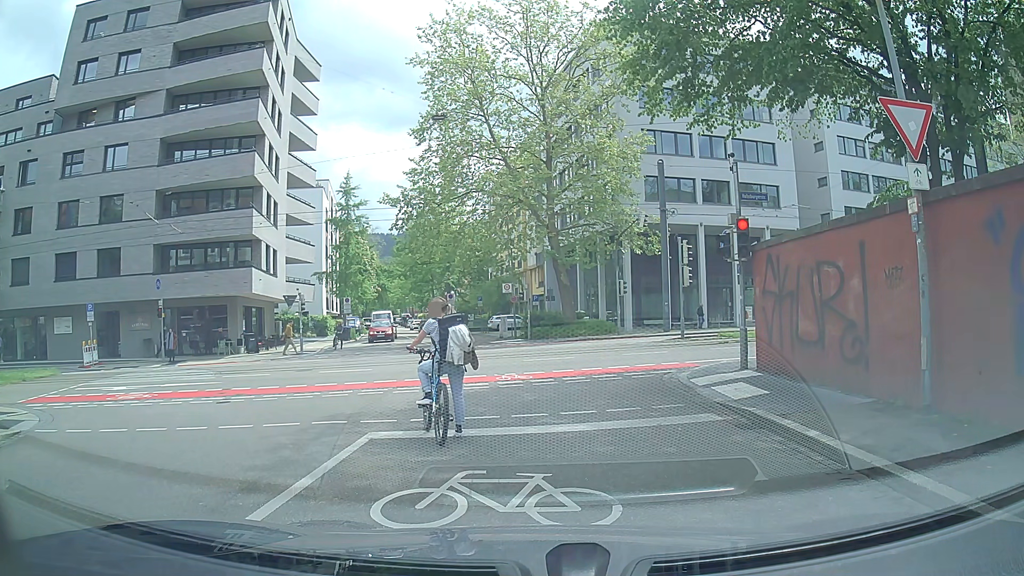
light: Day
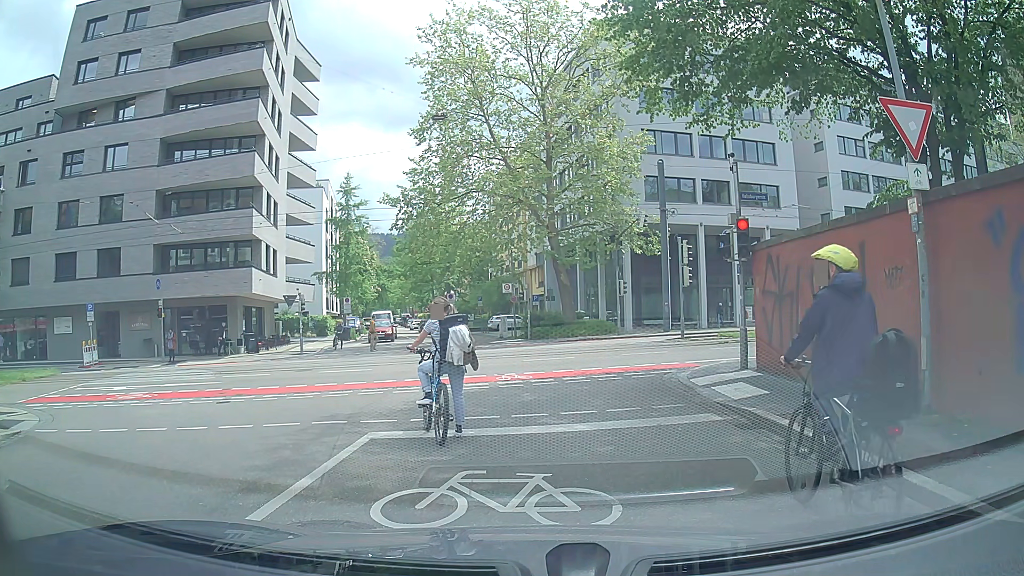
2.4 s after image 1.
(0.0, 0.0) m; 0°
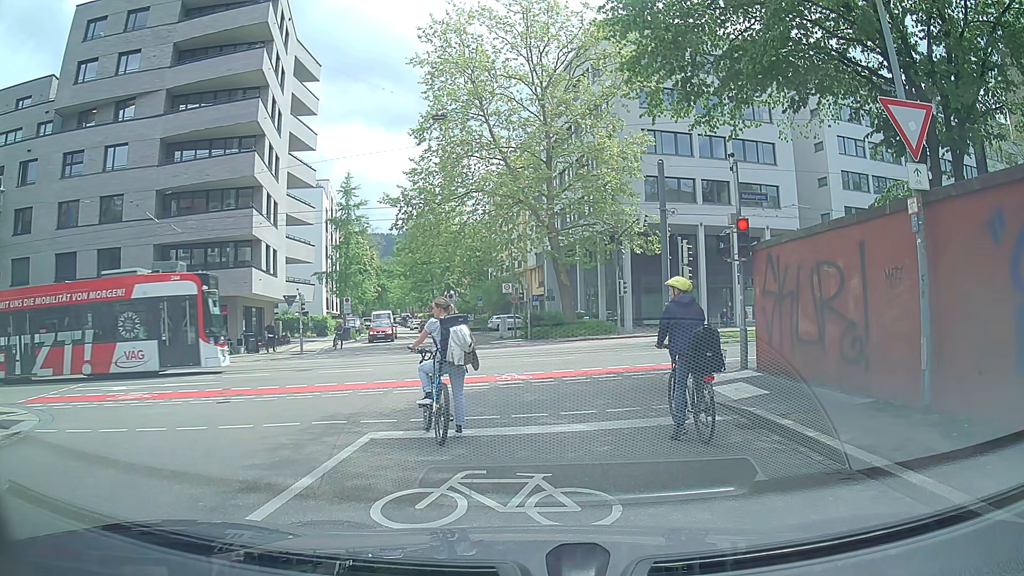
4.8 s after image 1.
(0.0, 0.0) m; 0°
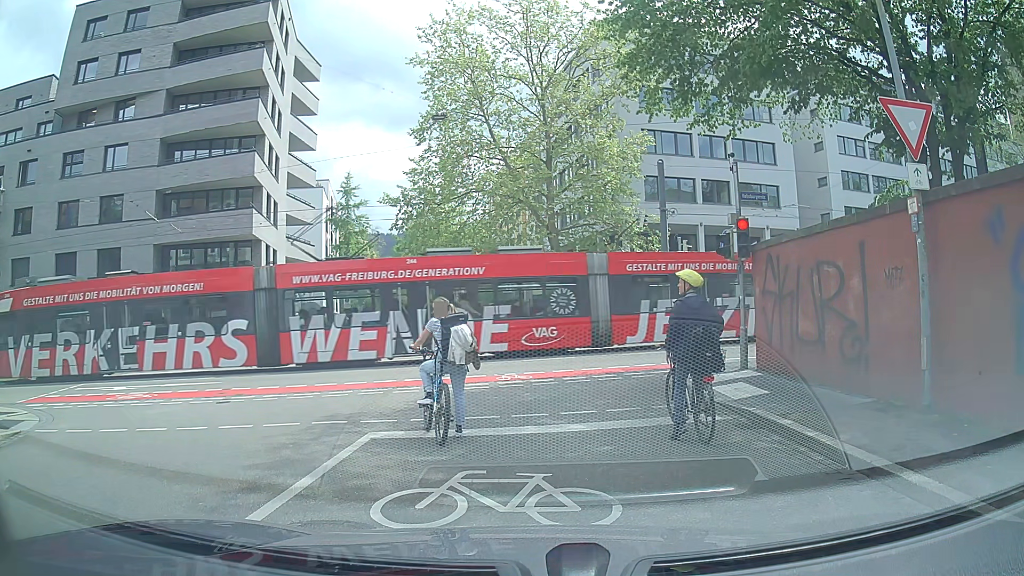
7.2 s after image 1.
(0.0, 0.0) m; 0°
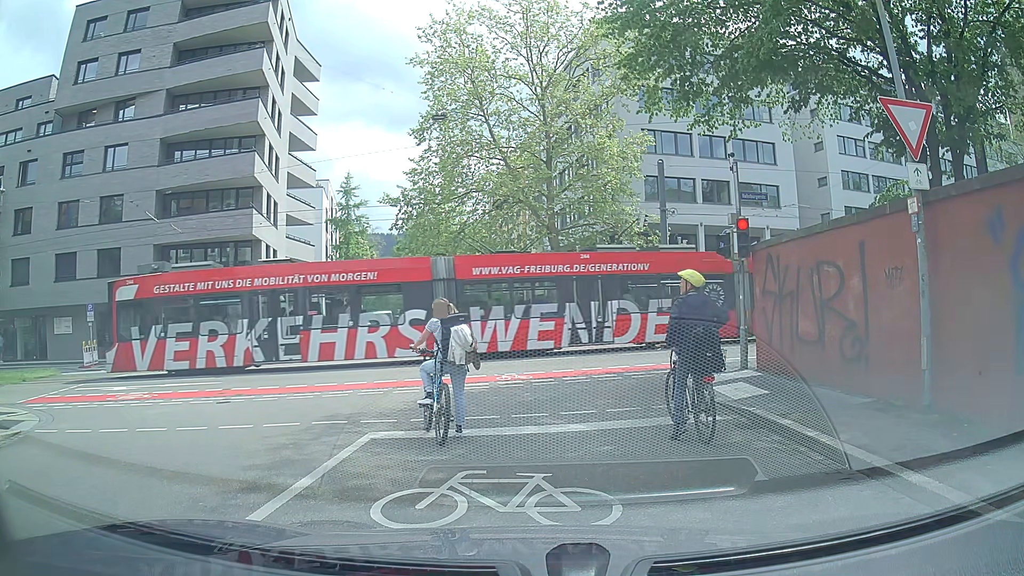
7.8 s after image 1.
(0.0, 0.0) m; 0°
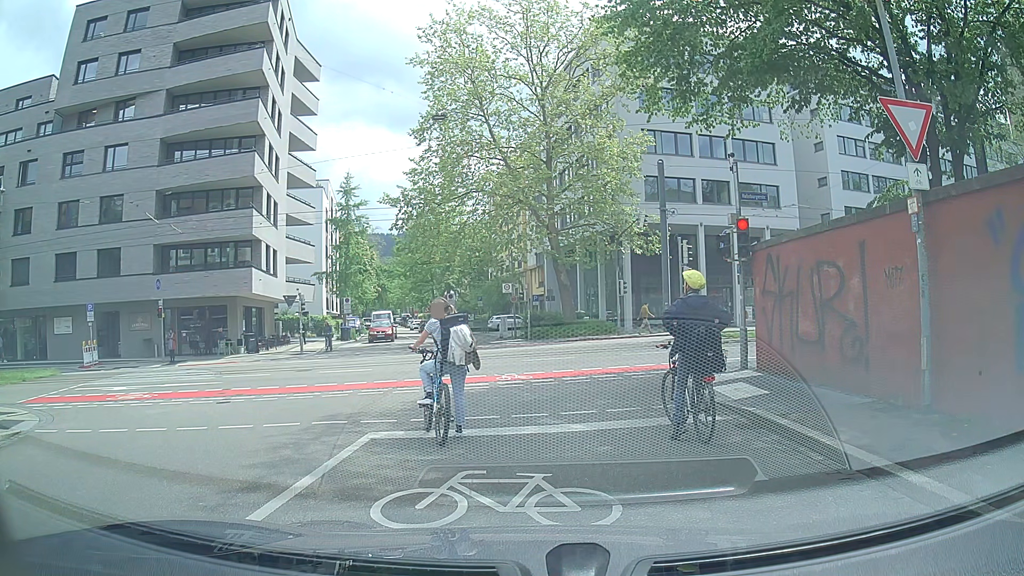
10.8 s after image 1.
(0.0, 0.0) m; 0°
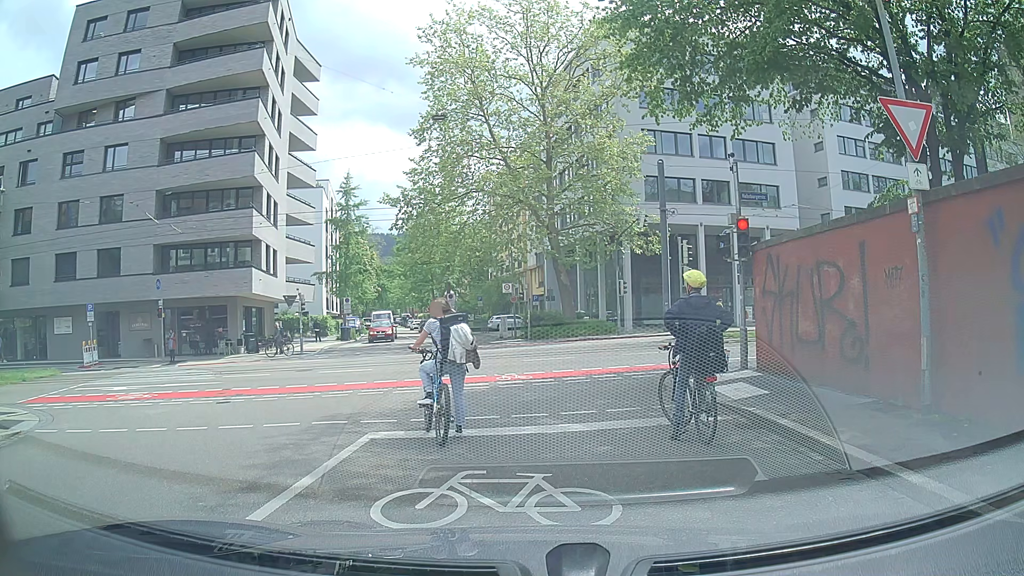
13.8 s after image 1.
(0.0, 0.0) m; 0°
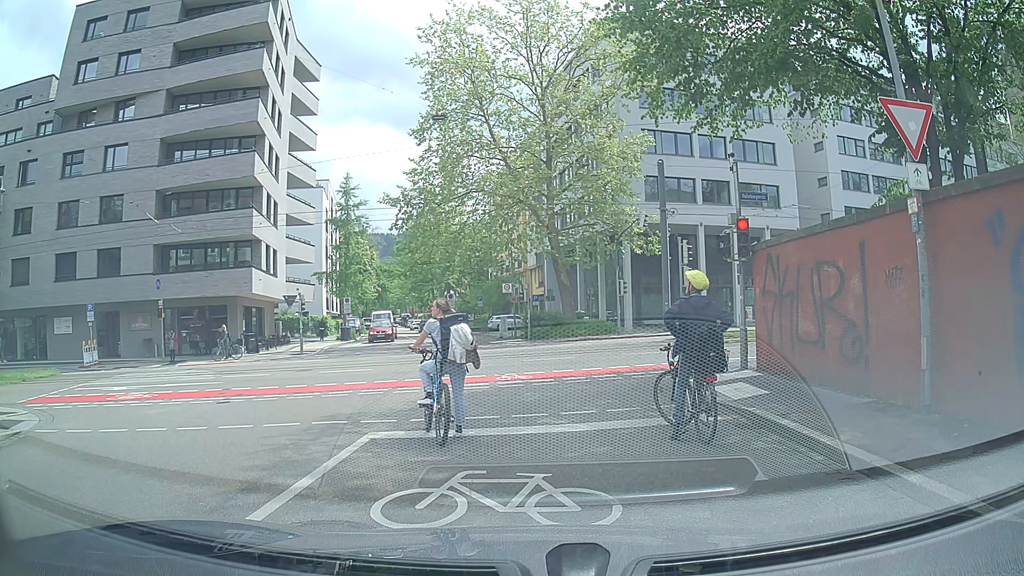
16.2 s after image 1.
(0.0, 0.0) m; 0°
